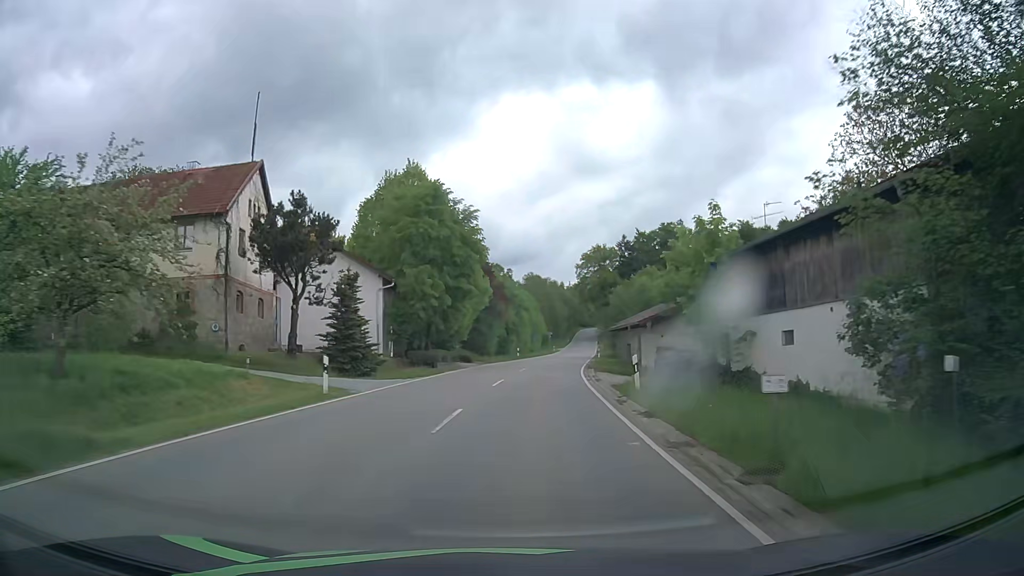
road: tertiary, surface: asphalt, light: Day
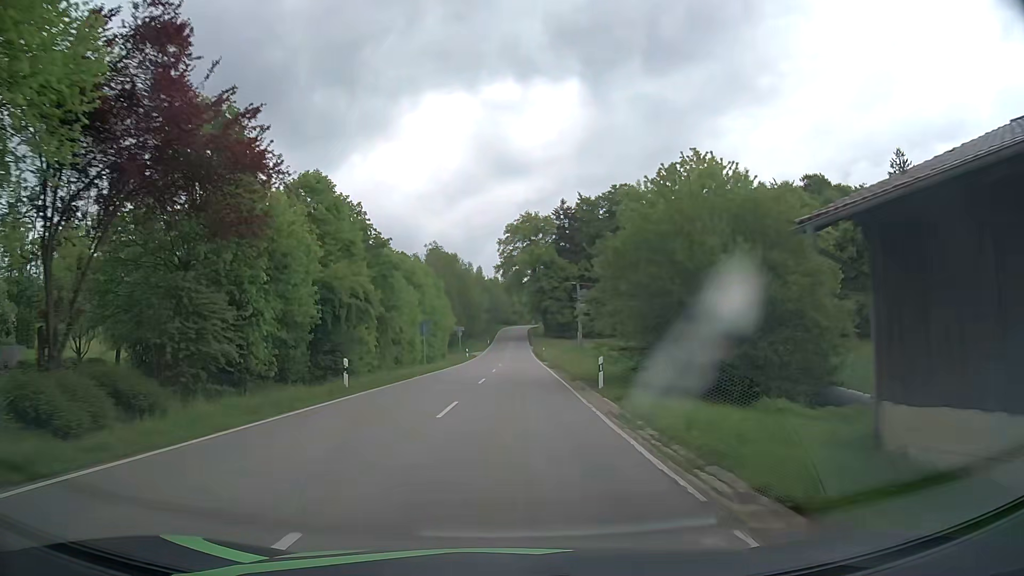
(+3.6, +45.2) m; +7°
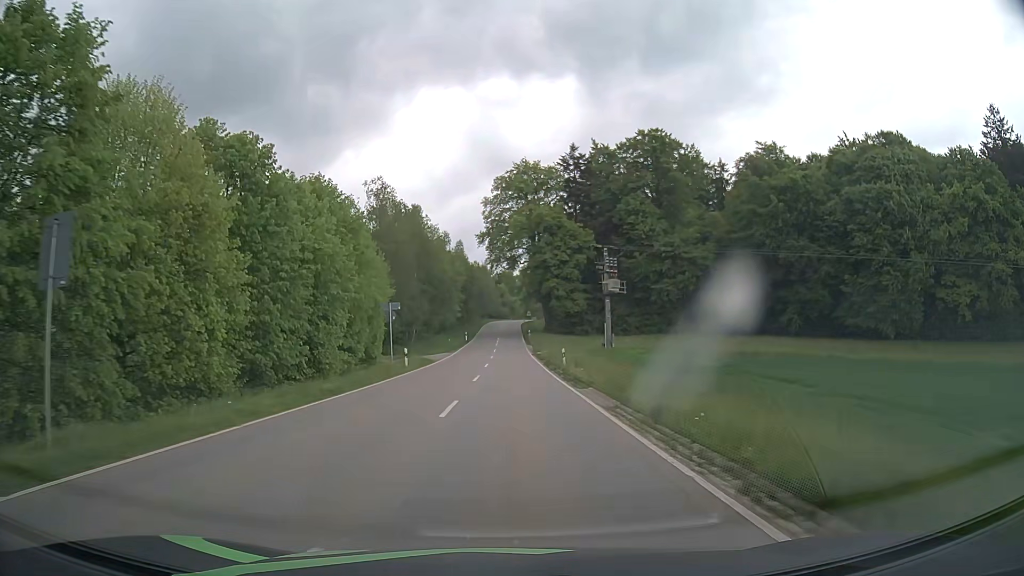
(+0.4, +36.6) m; +1°
(0, +10) (0, +20) (0, +30) (0, +40) (0, +50) (0, +60) (0, +70) (0, +80) (0, +90) (+1, +100) m
